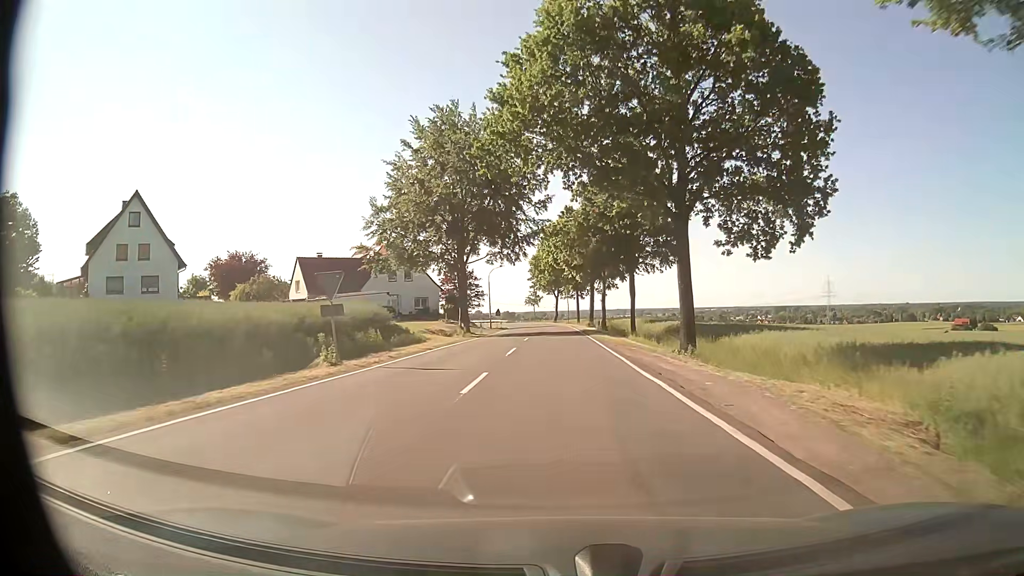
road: tertiary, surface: asphalt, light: Day
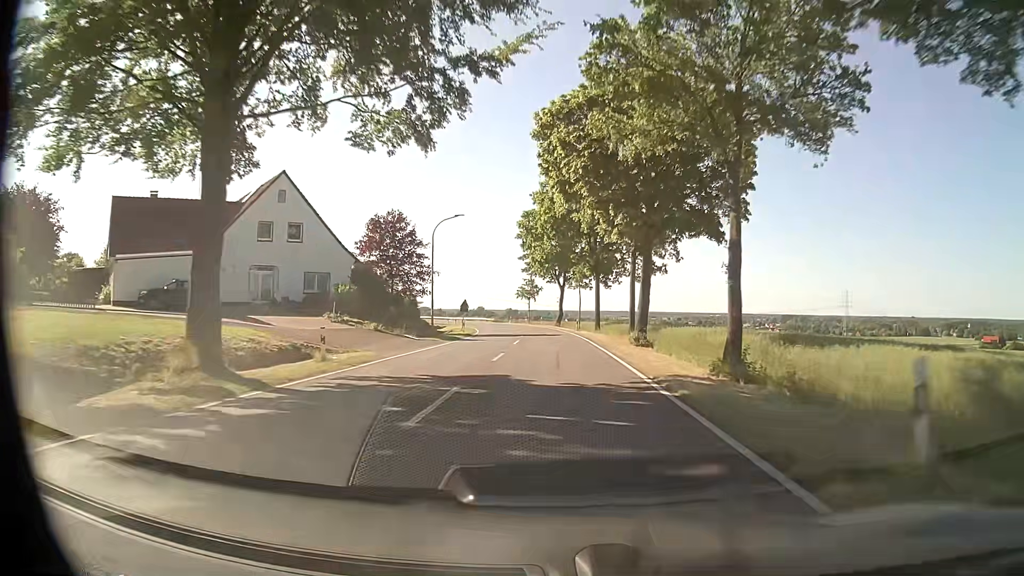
(-0.2, +40.7) m; -1°
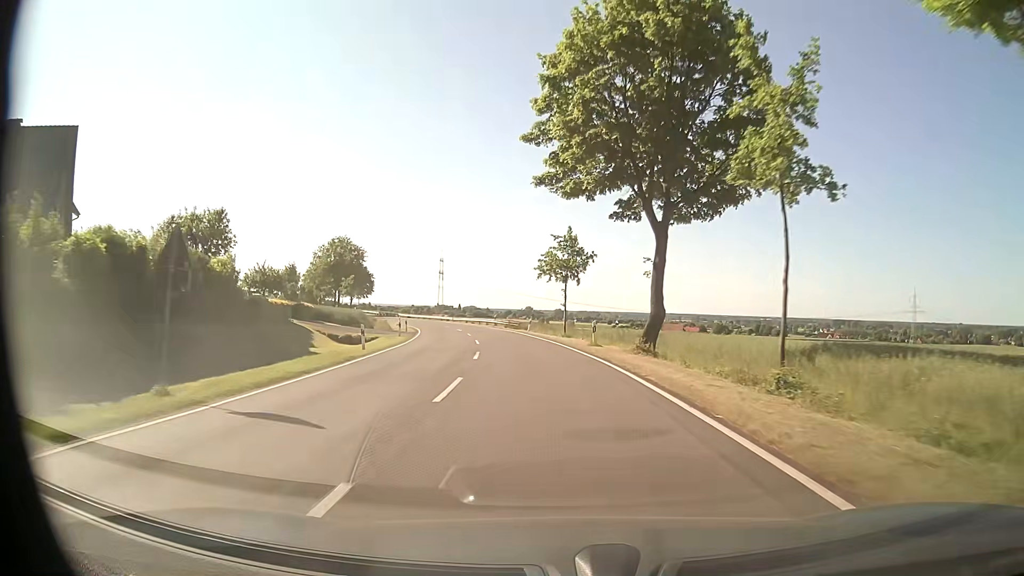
(-1.1, +52.6) m; -4°
(0, +10) (-1, +20) (-2, +30) (-3, +40) (-5, +50) (-7, +59) (-10, +69) (-13, +79) (-16, +88) (-19, +97) m
